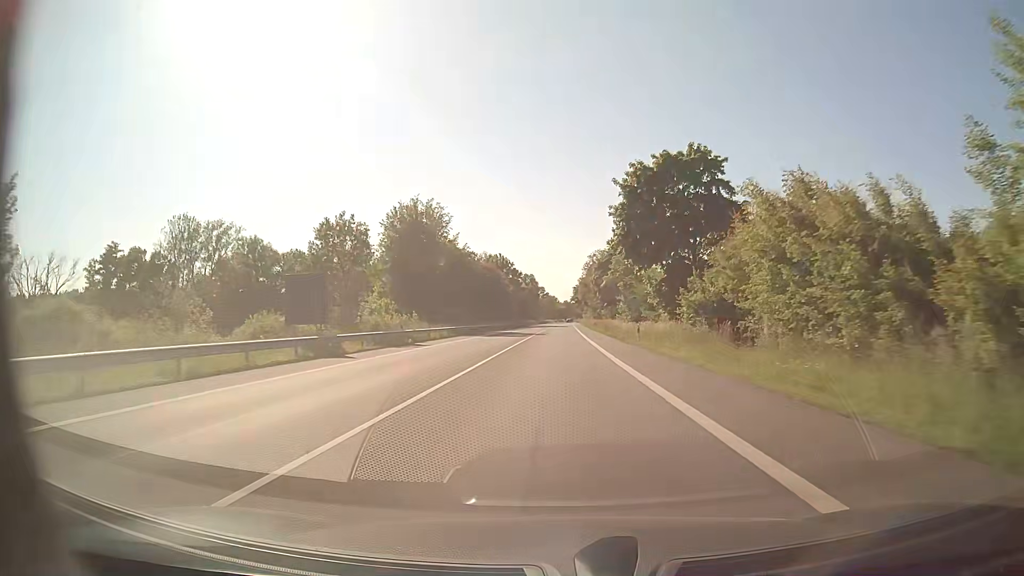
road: secondary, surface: asphalt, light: Day
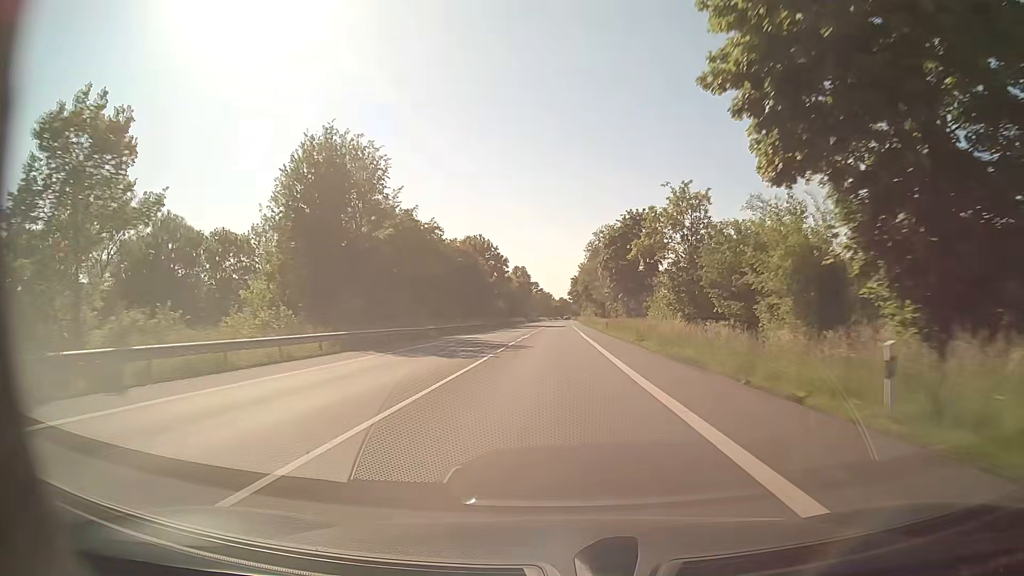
(+0.2, +29.7) m; +1°
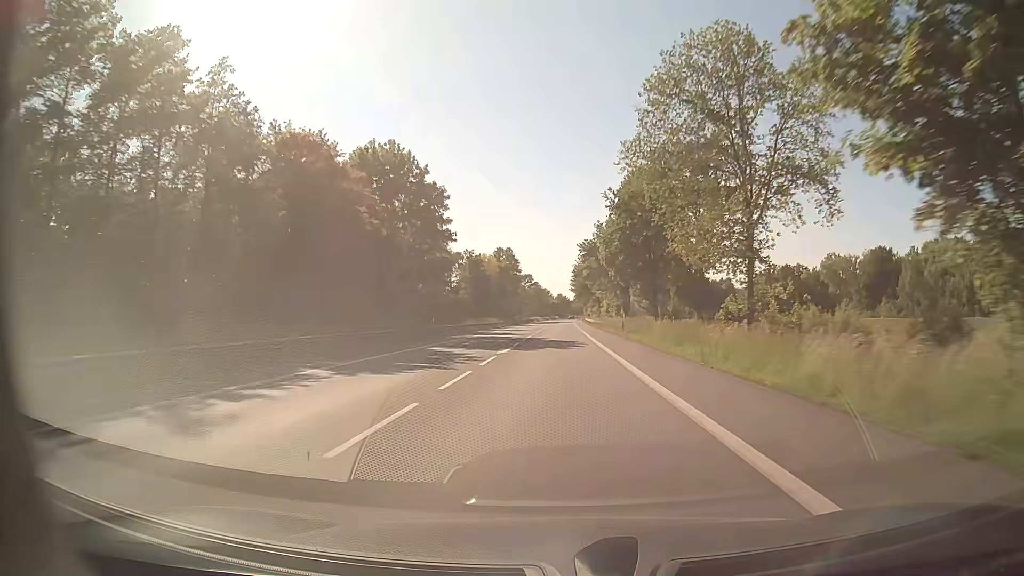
(+0.2, +62.6) m; 0°
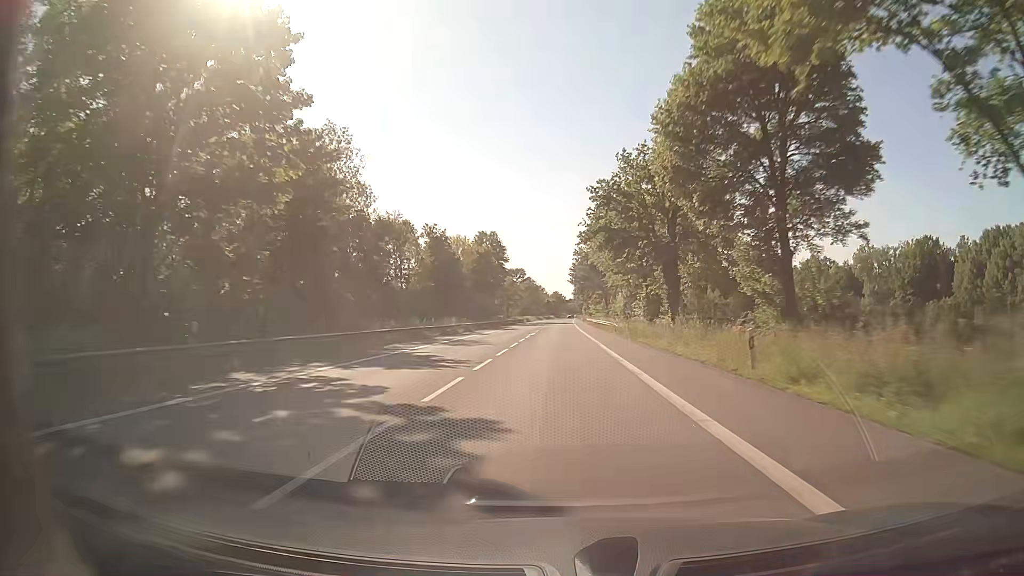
(+0.1, +32.4) m; +1°
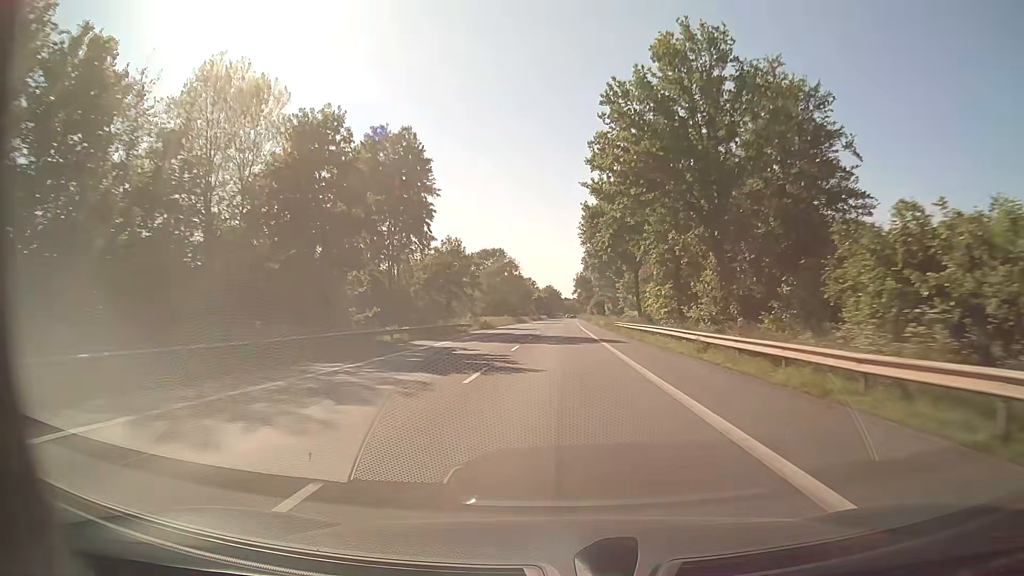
(0.0, +81.1) m; 0°
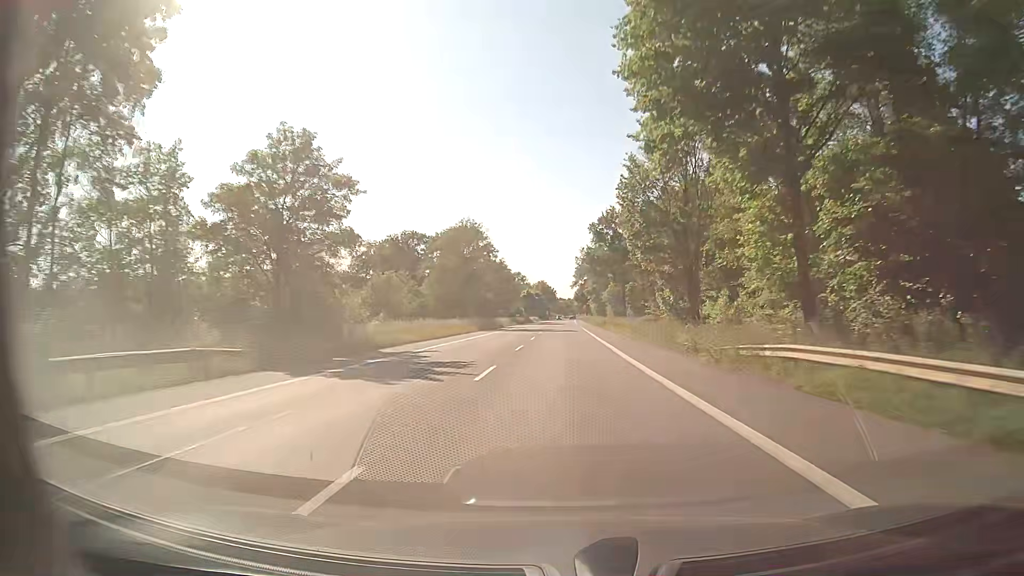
(0.0, +48.5) m; 0°
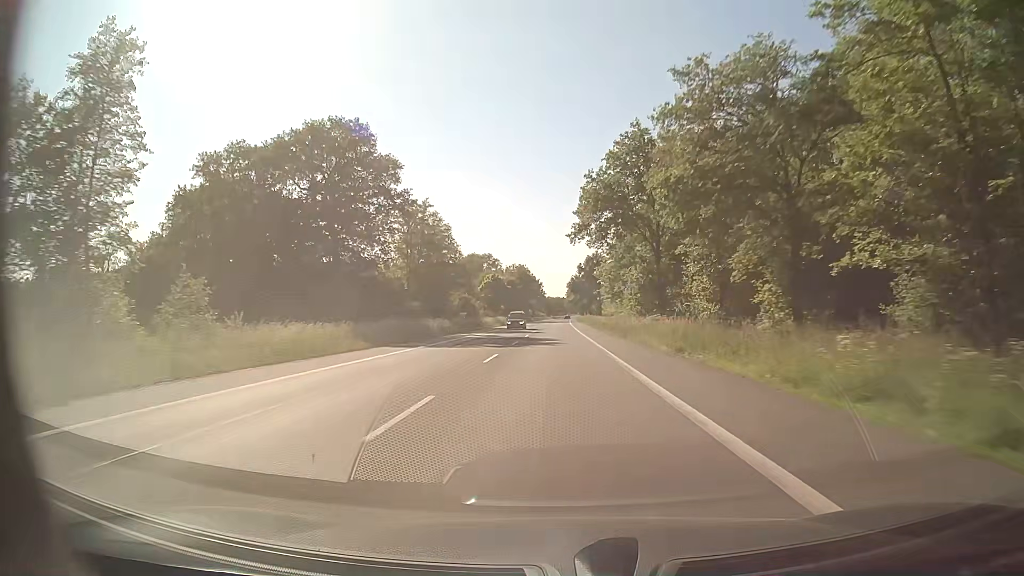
(+0.6, +80.7) m; +1°
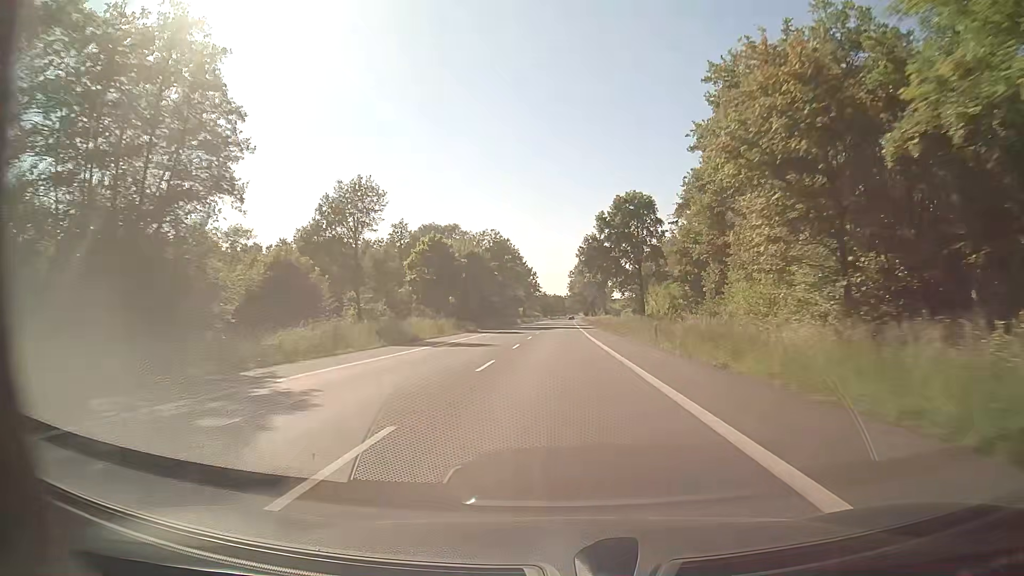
(-0.3, +64.6) m; 0°
(0, +10) (0, +20) (0, +30) (0, +40) (0, +50) (0, +60) (0, +70) (0, +80) (0, +90) (0, +100) m
